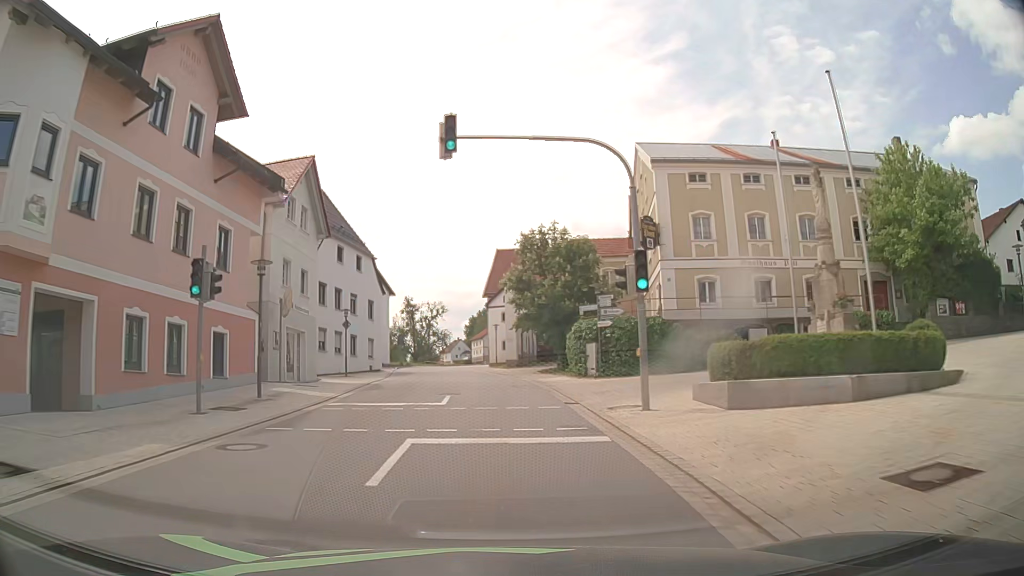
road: tertiary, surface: asphalt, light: Day
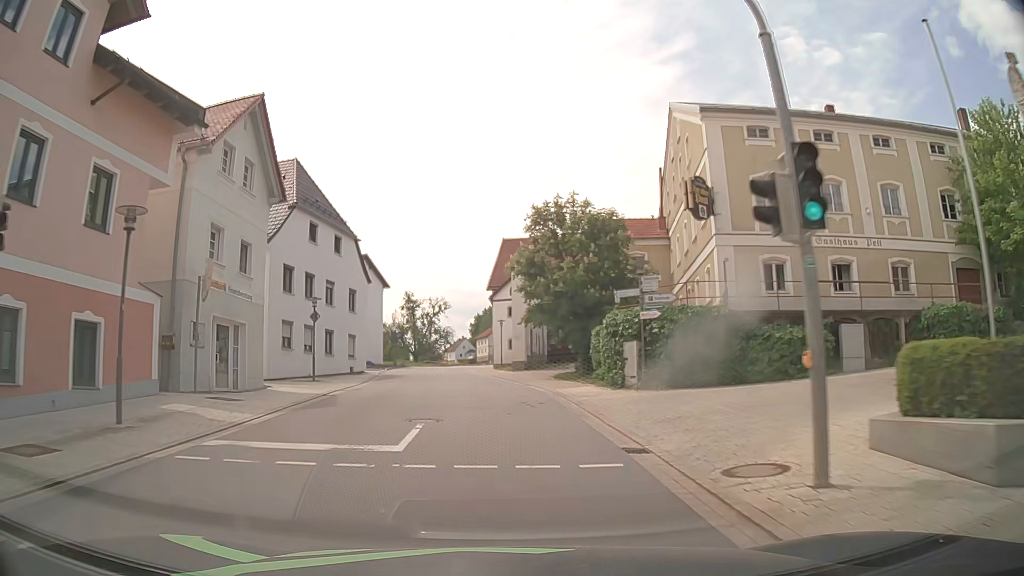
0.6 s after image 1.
(0.0, +7.6) m; 0°
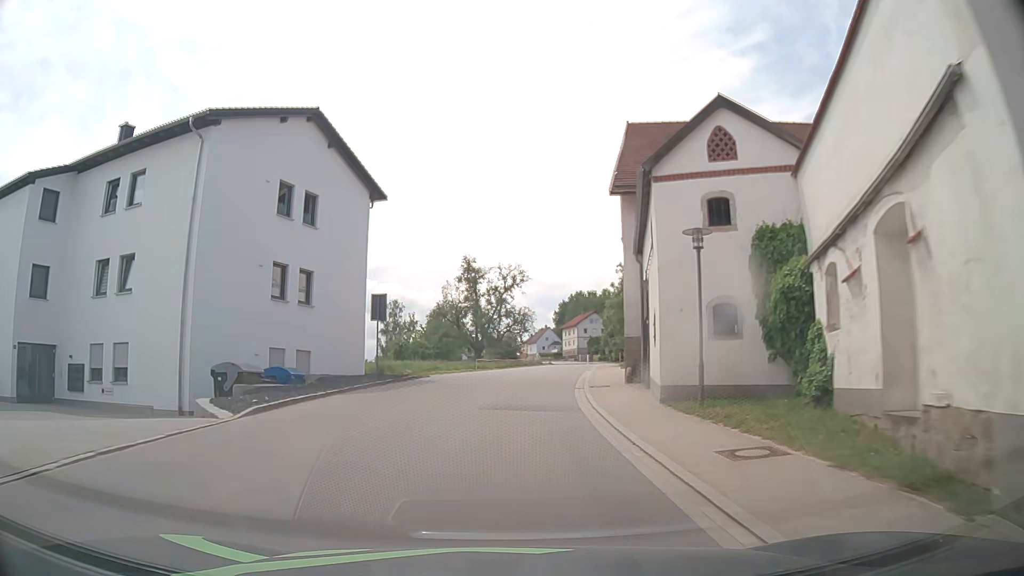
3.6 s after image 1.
(-2.5, +38.0) m; -7°
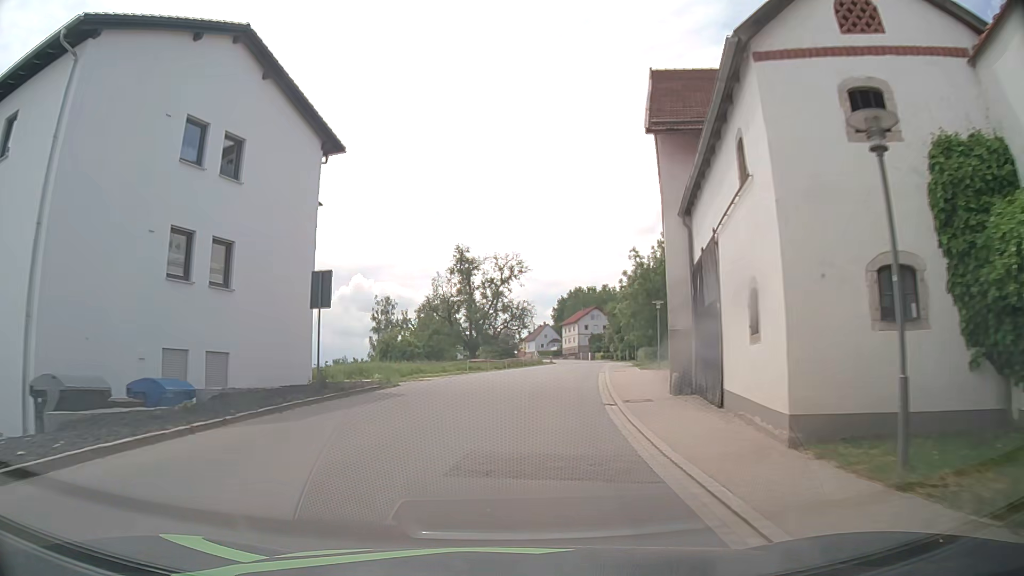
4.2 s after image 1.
(0.0, +7.7) m; 0°
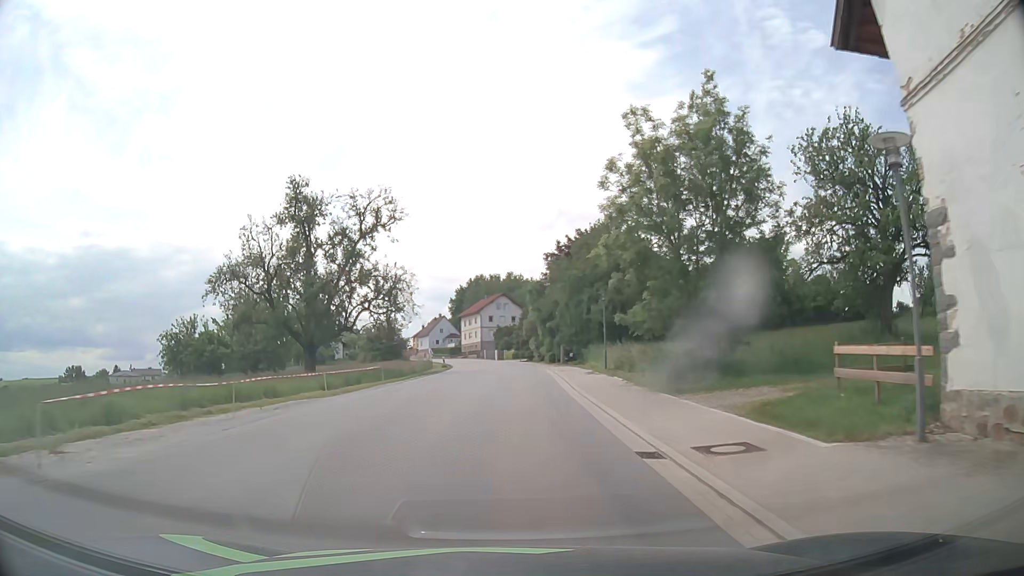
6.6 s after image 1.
(+2.2, +30.5) m; +8°
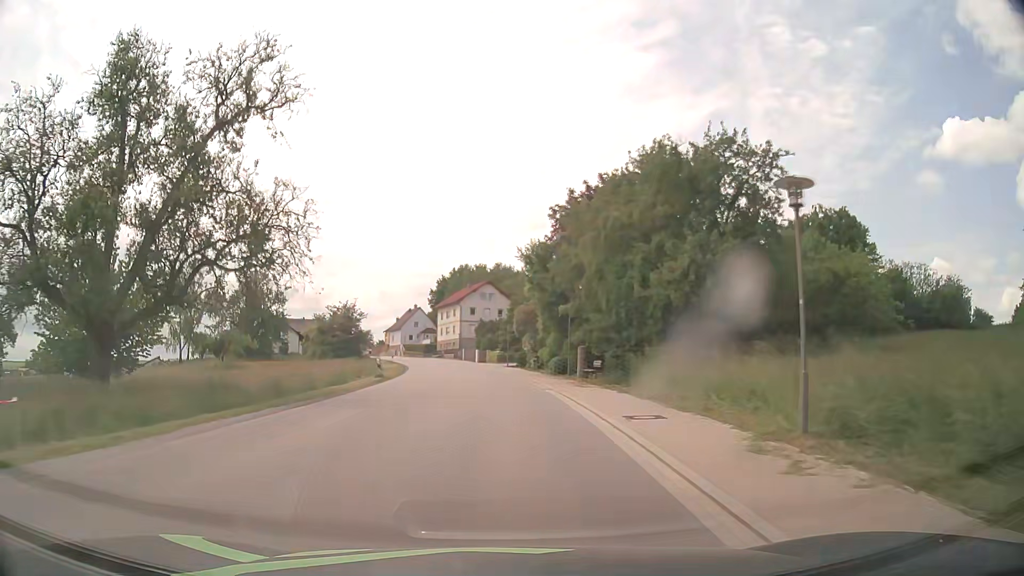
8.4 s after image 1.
(+0.4, +23.0) m; +1°
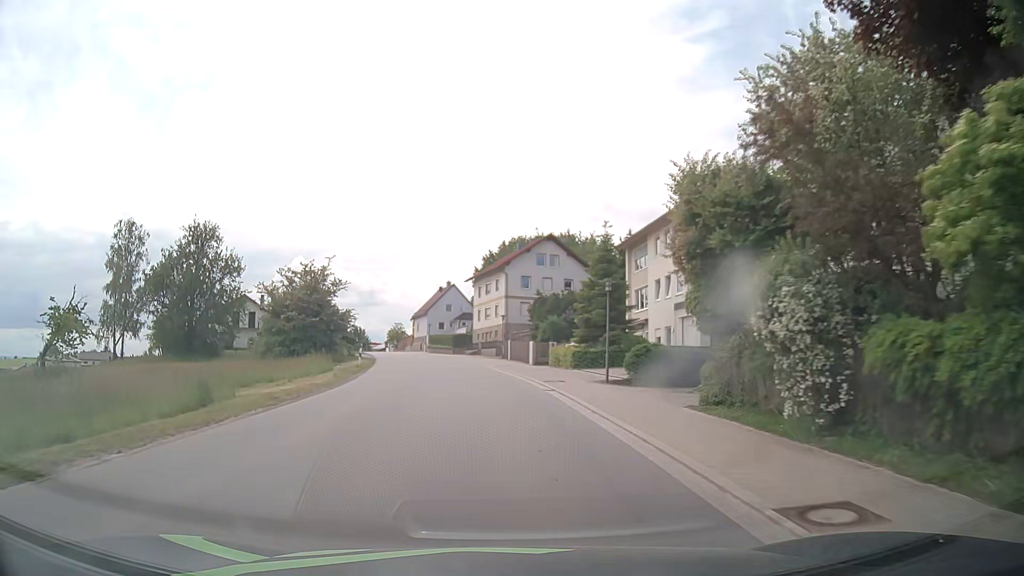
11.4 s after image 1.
(-0.8, +38.4) m; -4°
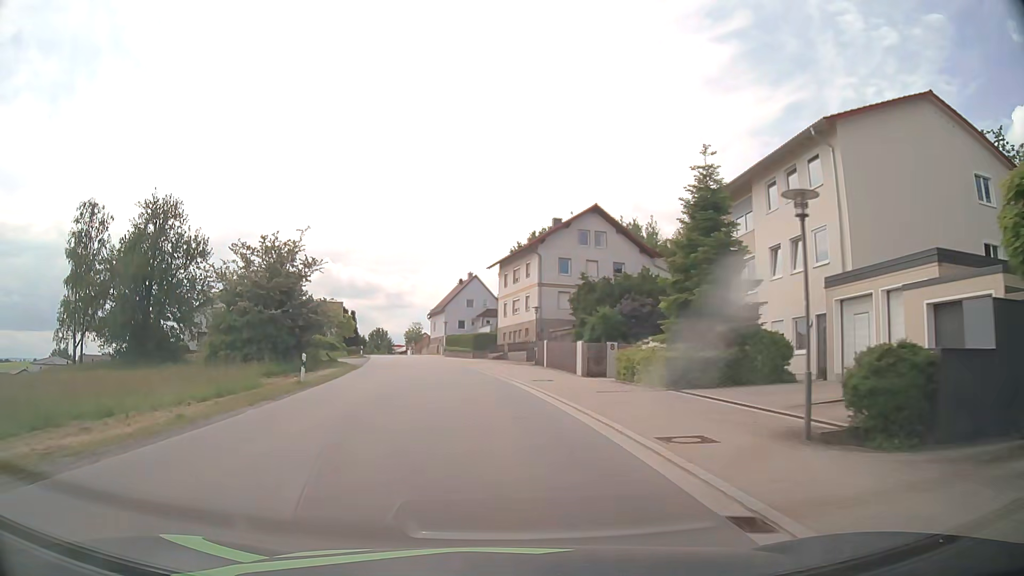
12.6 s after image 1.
(-0.2, +15.3) m; -2°
